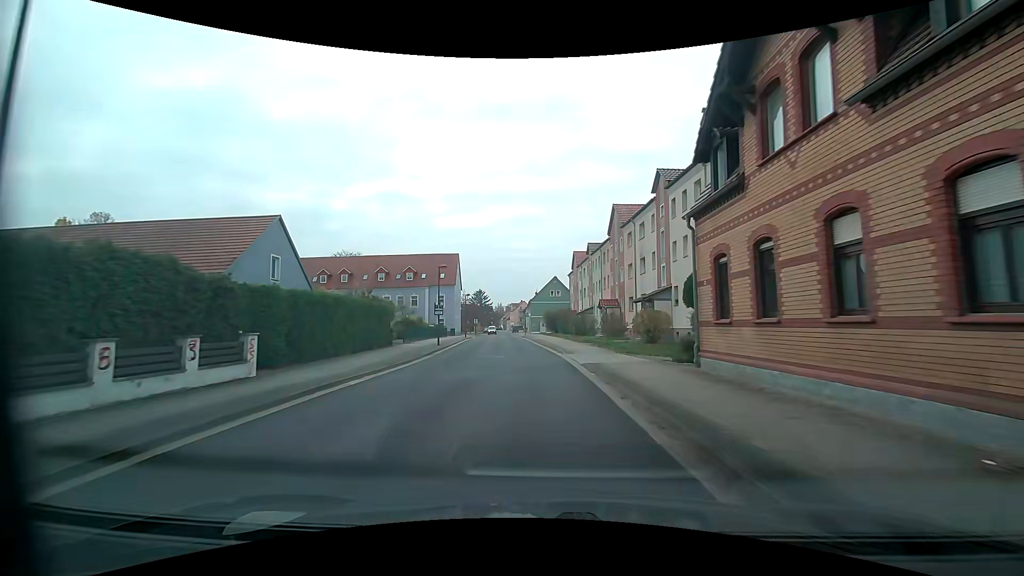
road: residential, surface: asphalt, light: Day
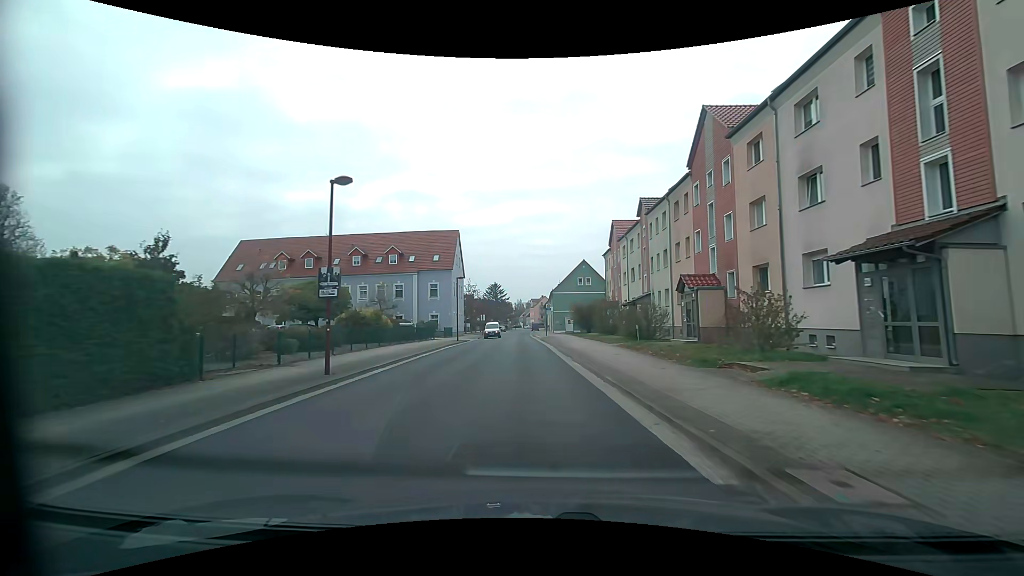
(-0.4, +21.3) m; -2°
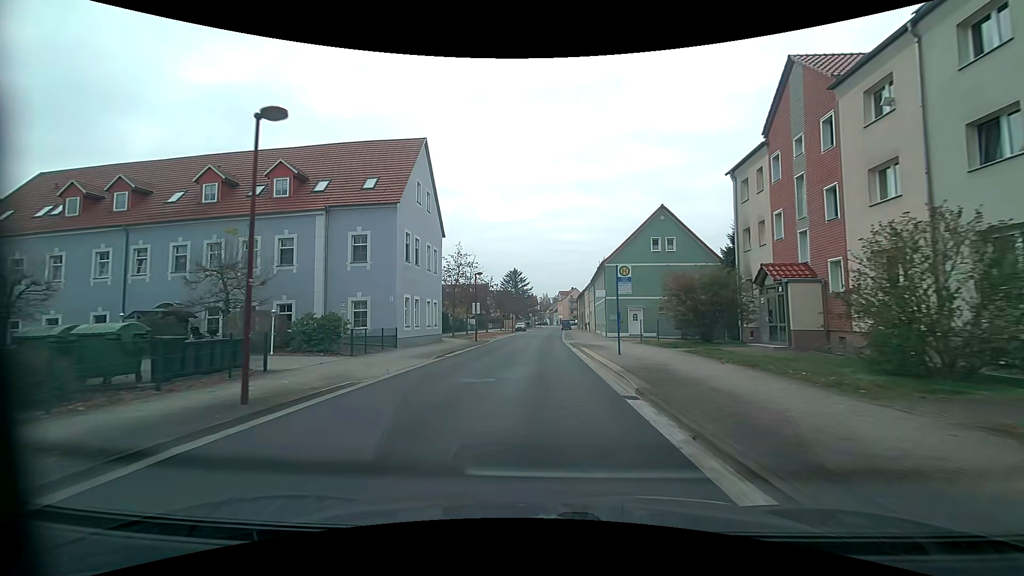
(-1.0, +34.8) m; -2°
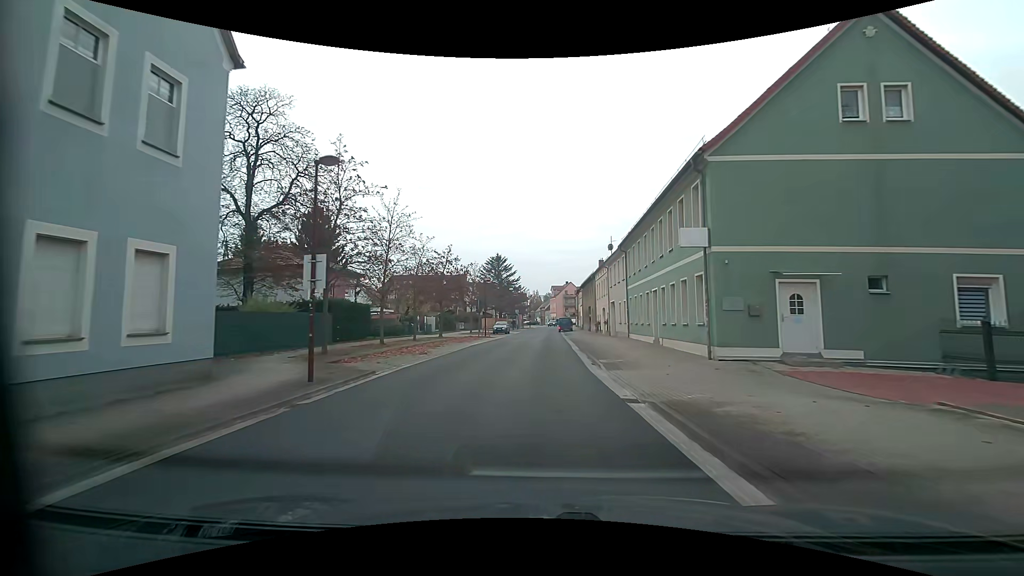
(-0.1, +28.2) m; 0°
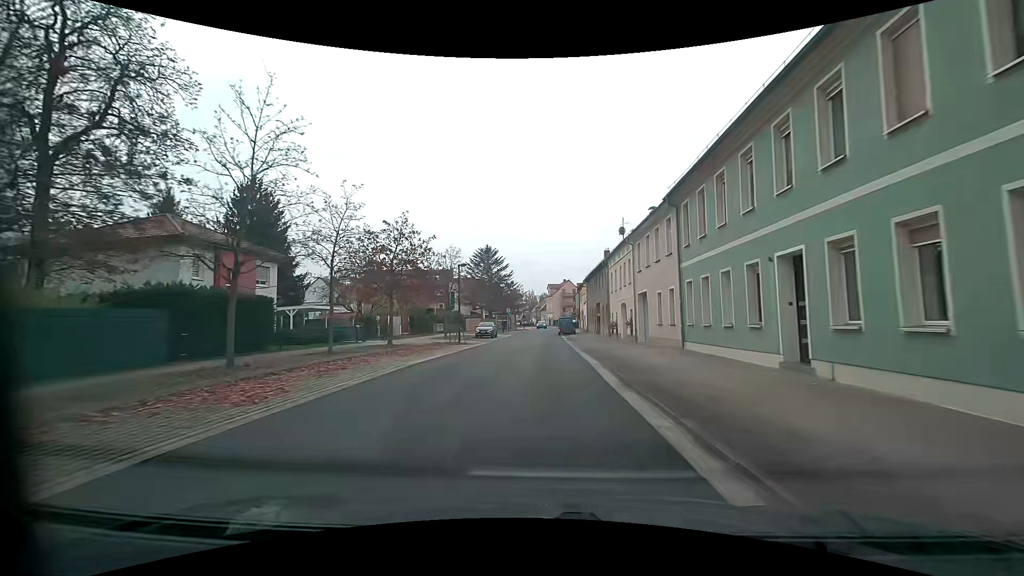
(+0.2, +13.5) m; +1°
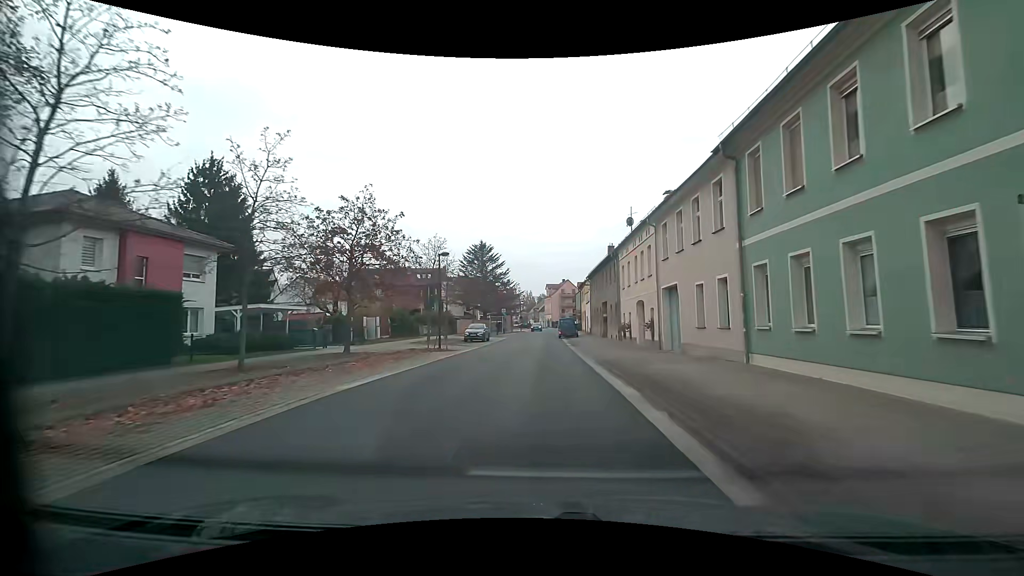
(0.0, +6.3) m; 0°
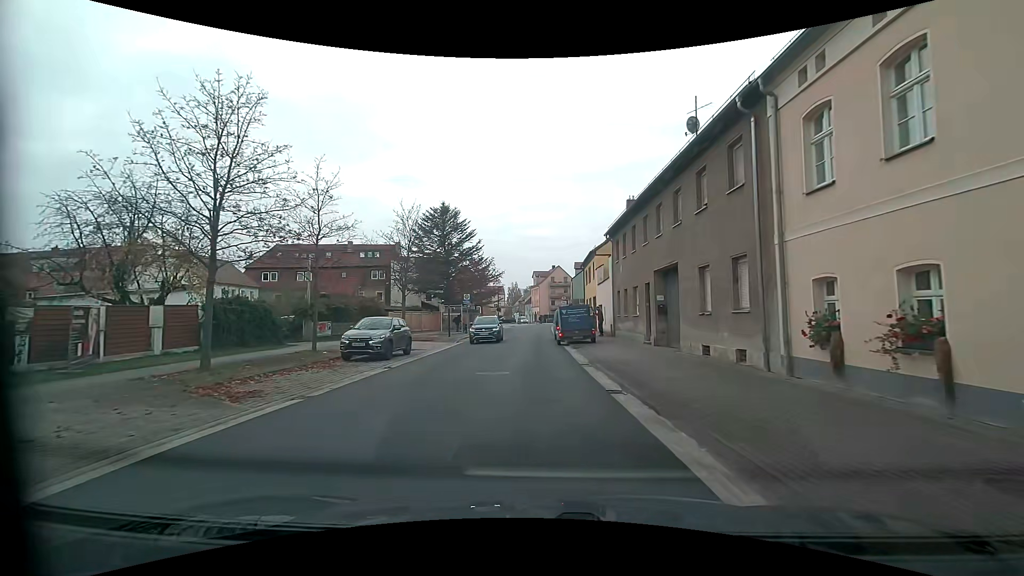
(+0.4, +24.4) m; +1°
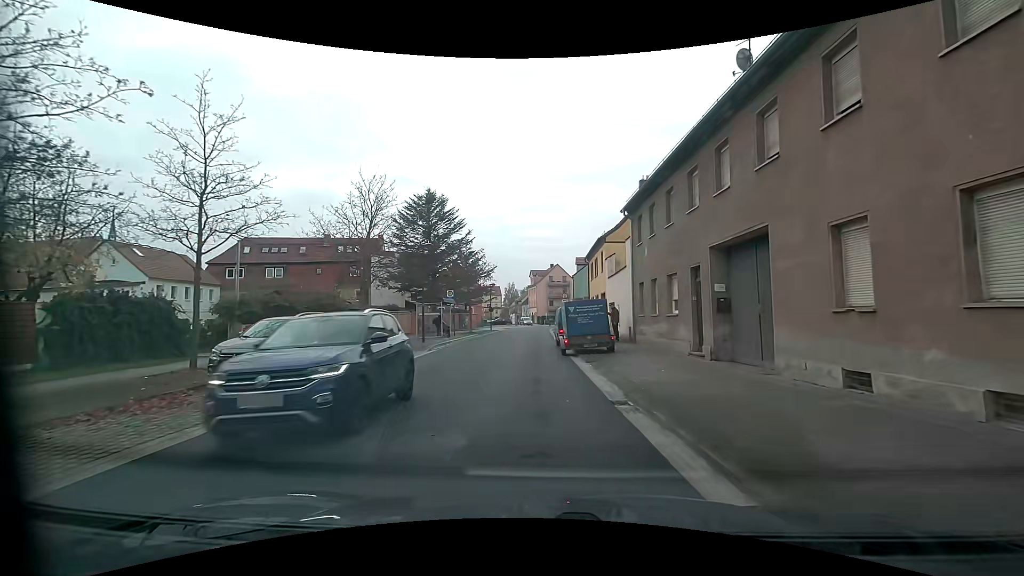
(+0.1, +7.1) m; +1°
